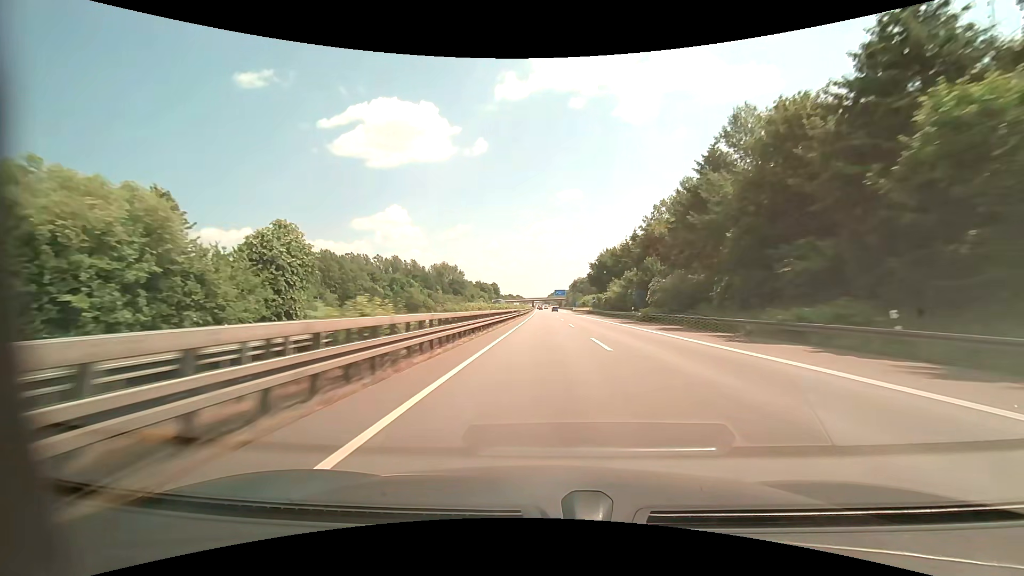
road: motorway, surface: asphalt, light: Day
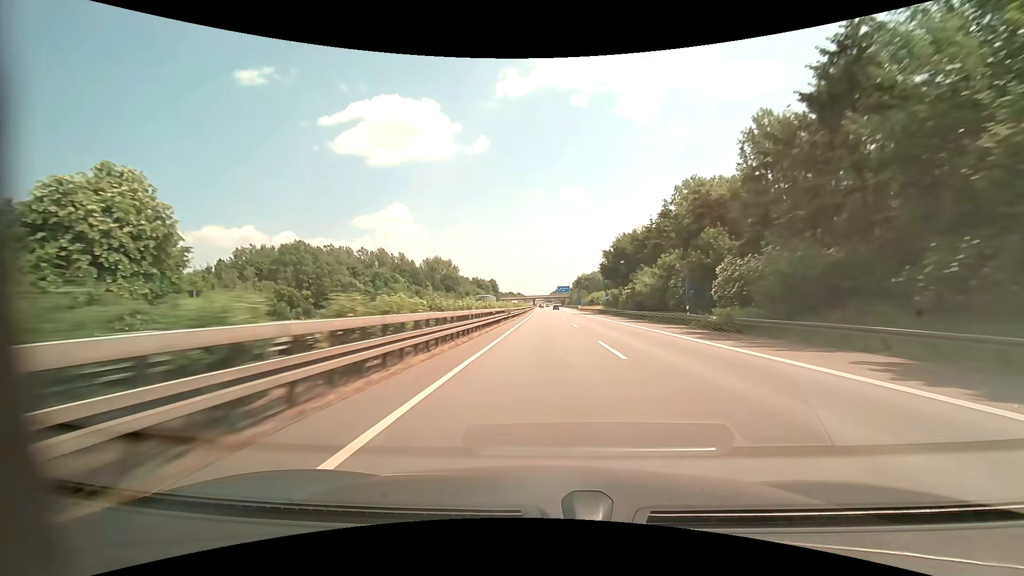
(0.0, +20.7) m; 0°
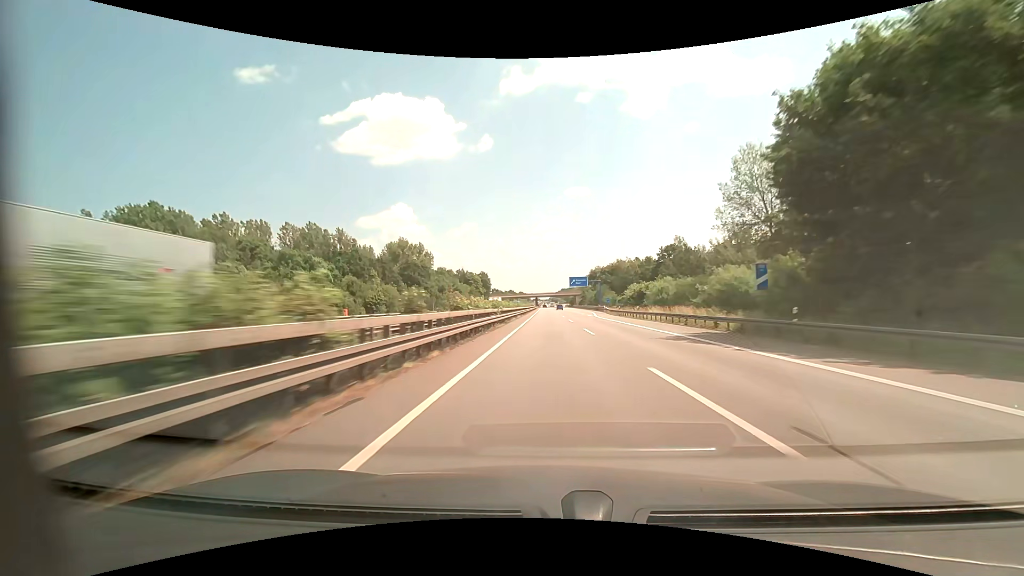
(-0.3, +62.2) m; 0°
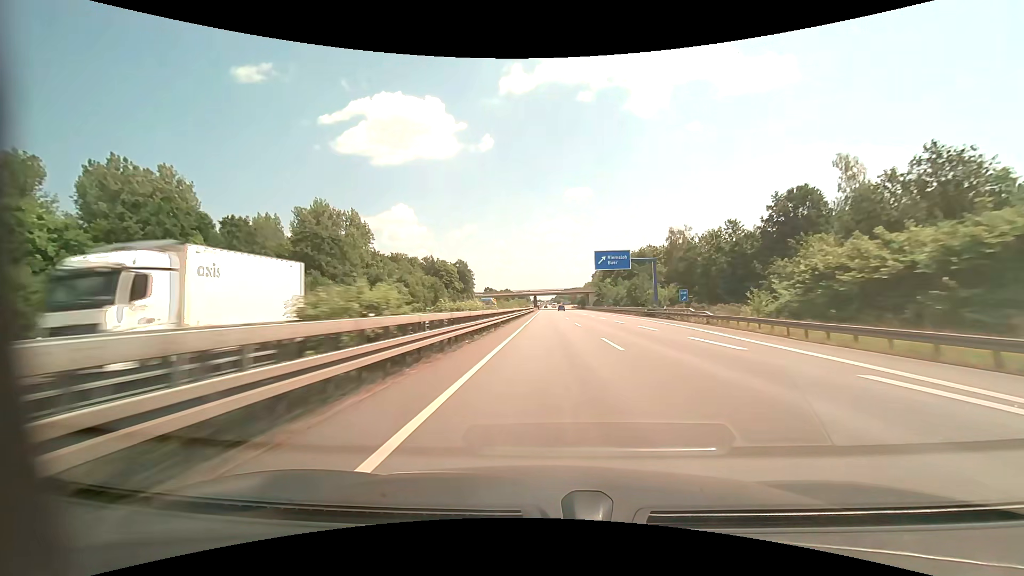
(-0.2, +62.2) m; 0°
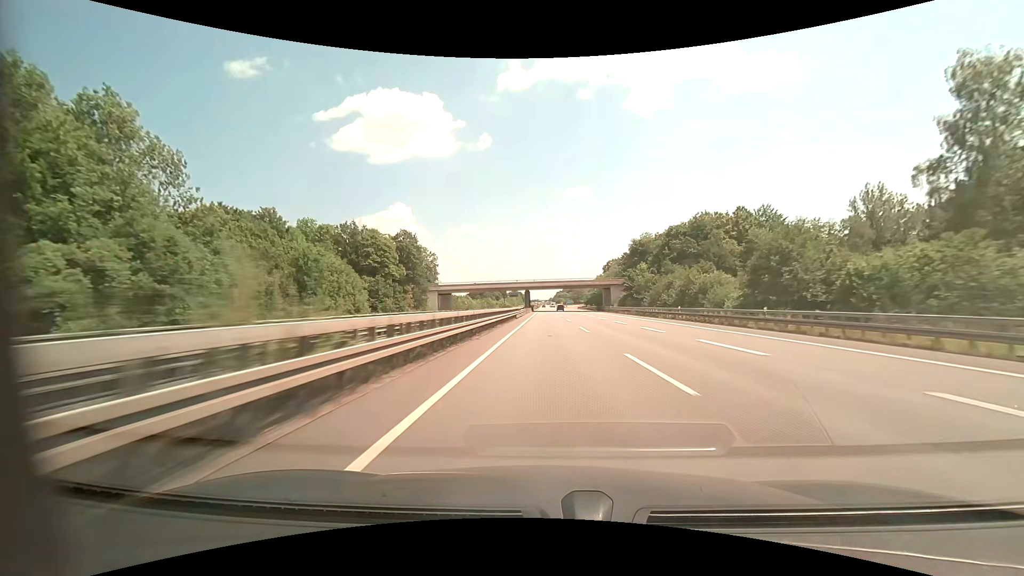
(0.0, +62.1) m; 0°
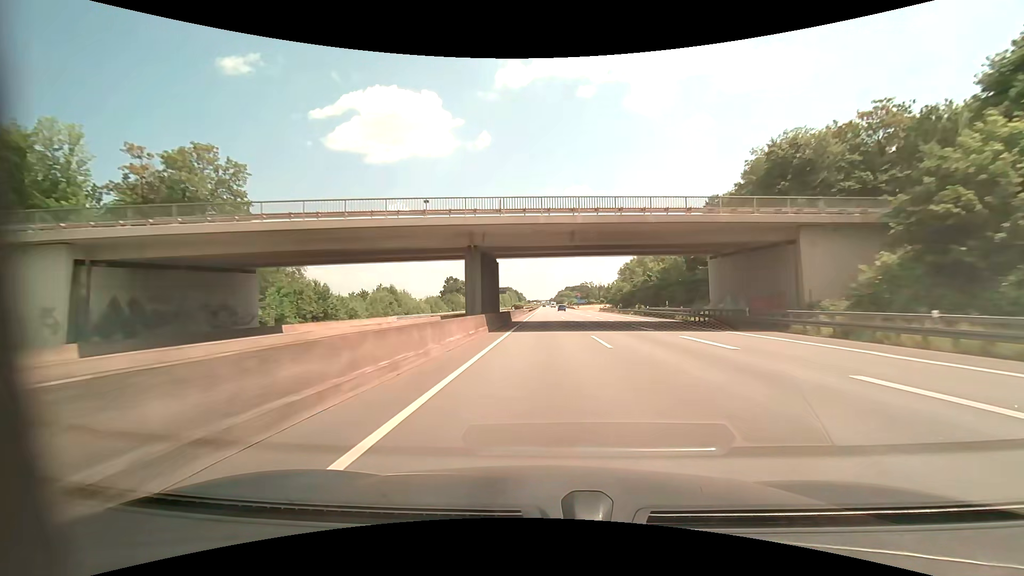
(+0.1, +82.4) m; 0°
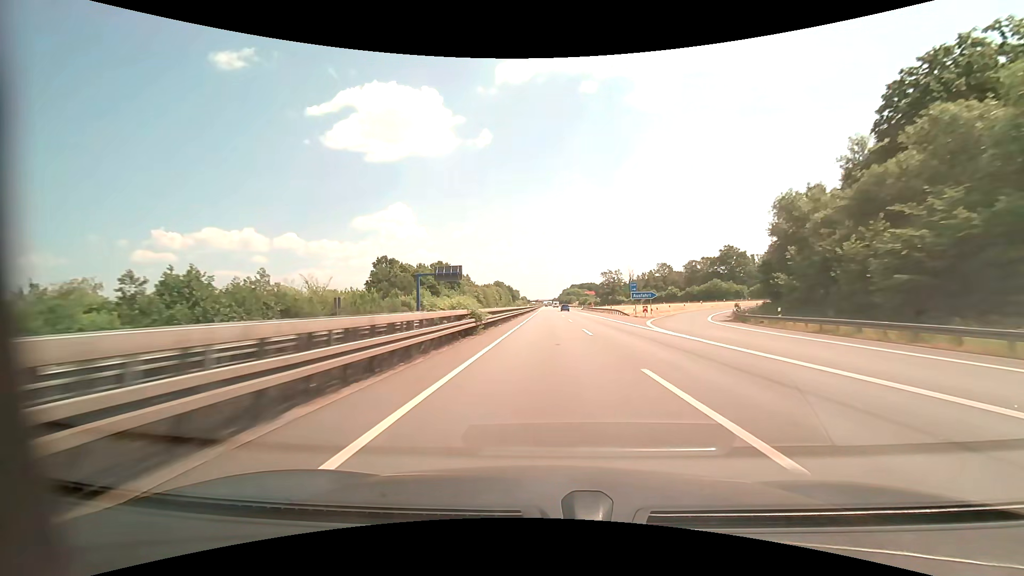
(-0.7, +102.5) m; 0°
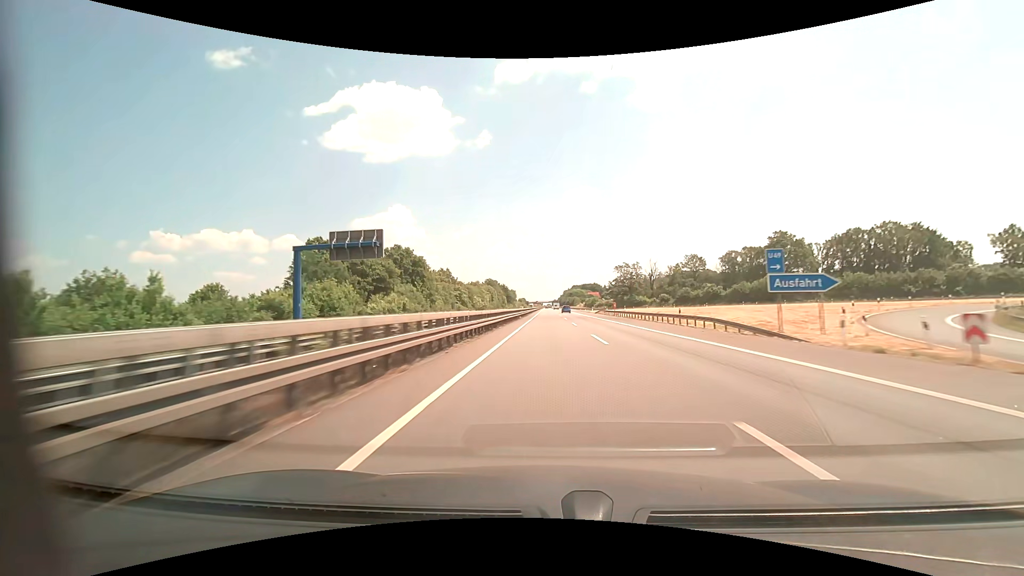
(0.0, +40.9) m; 0°
(0, +10) (0, +20) (0, +30) (0, +40) (0, +50) (0, +60) (0, +70) (0, +80) (0, +90) (0, +100) m
